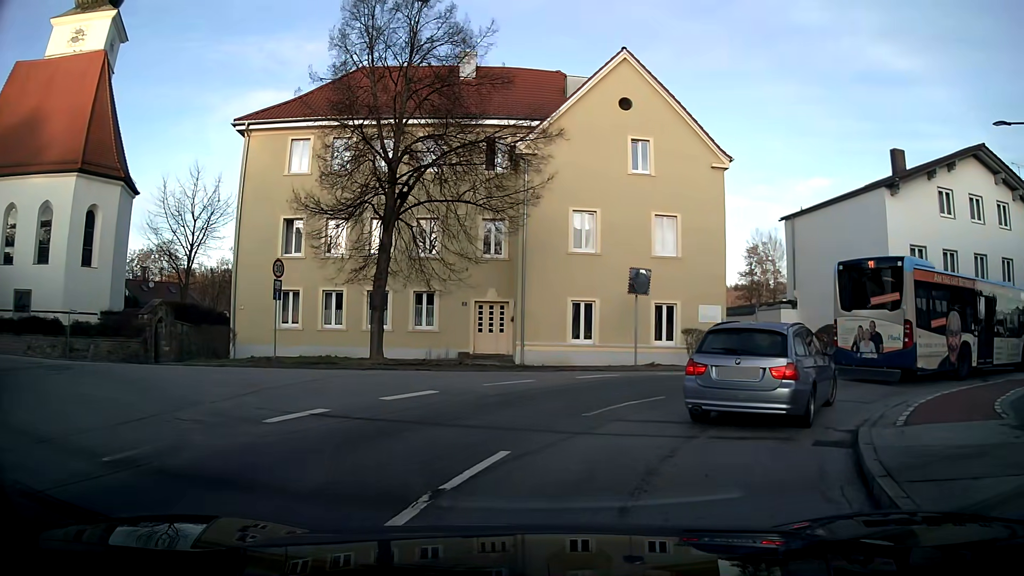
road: unclassified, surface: asphalt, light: Day
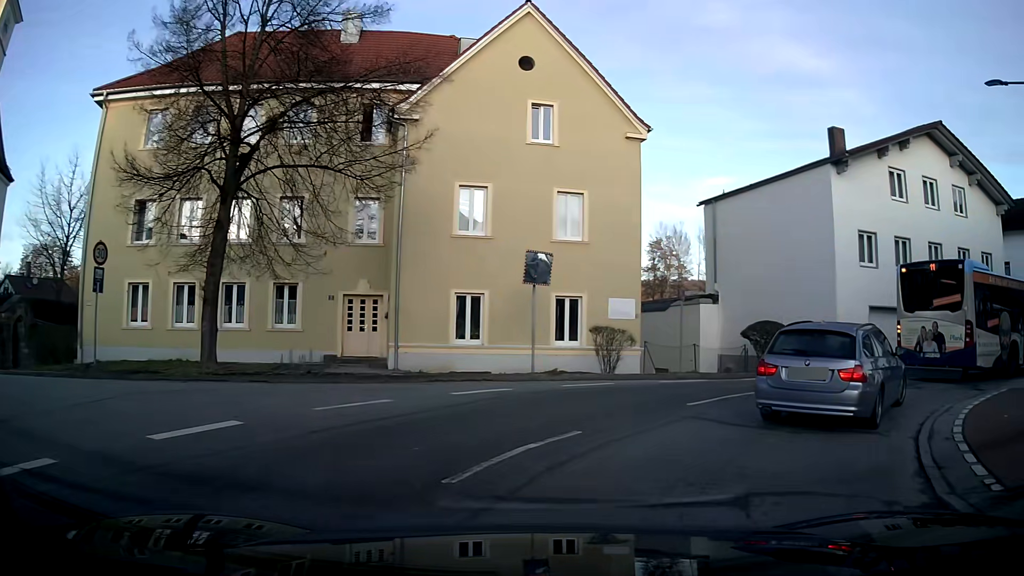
(+0.4, +4.5) m; +11°
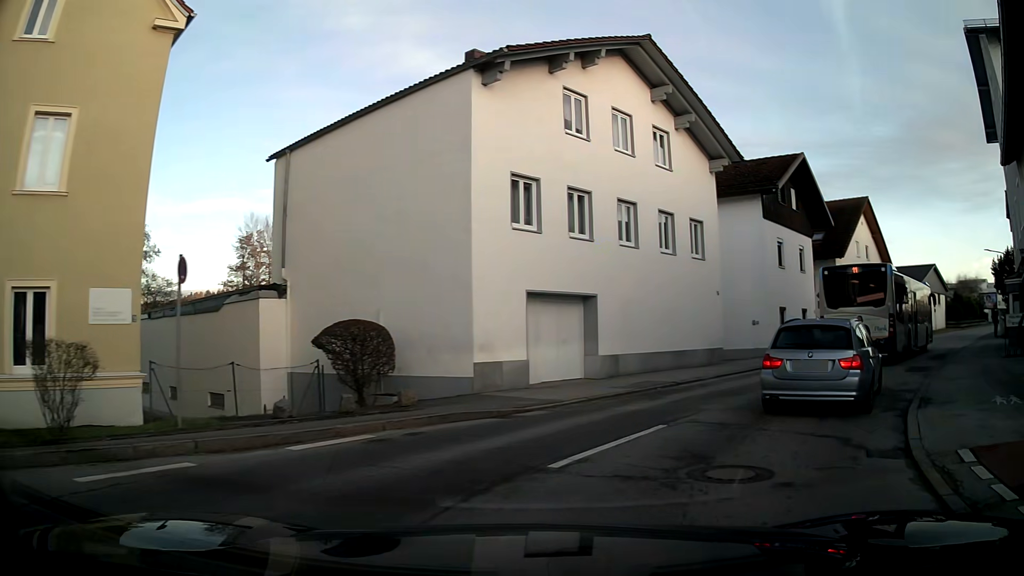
(+3.1, +9.7) m; +36°
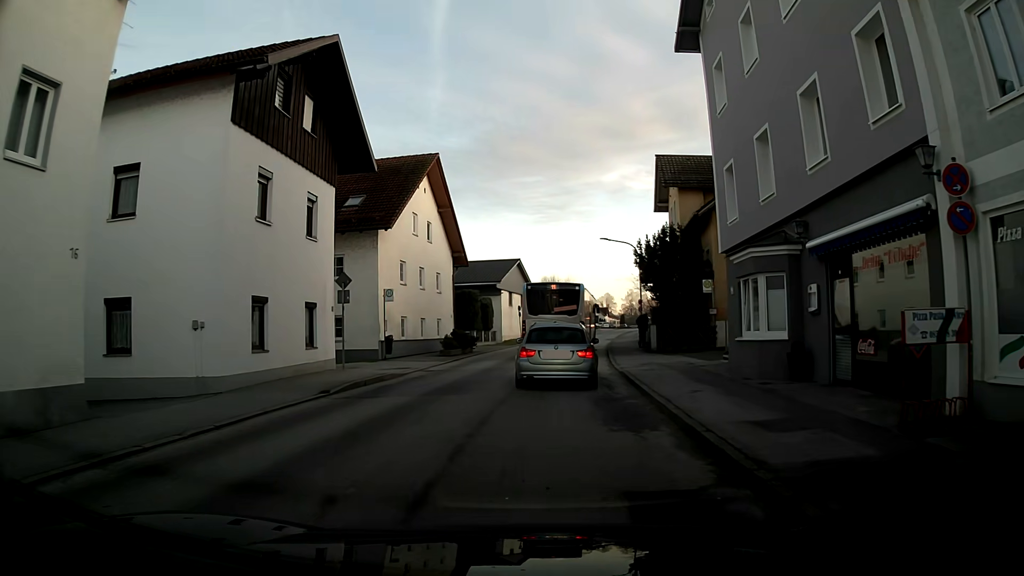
(+5.5, +14.6) m; +33°
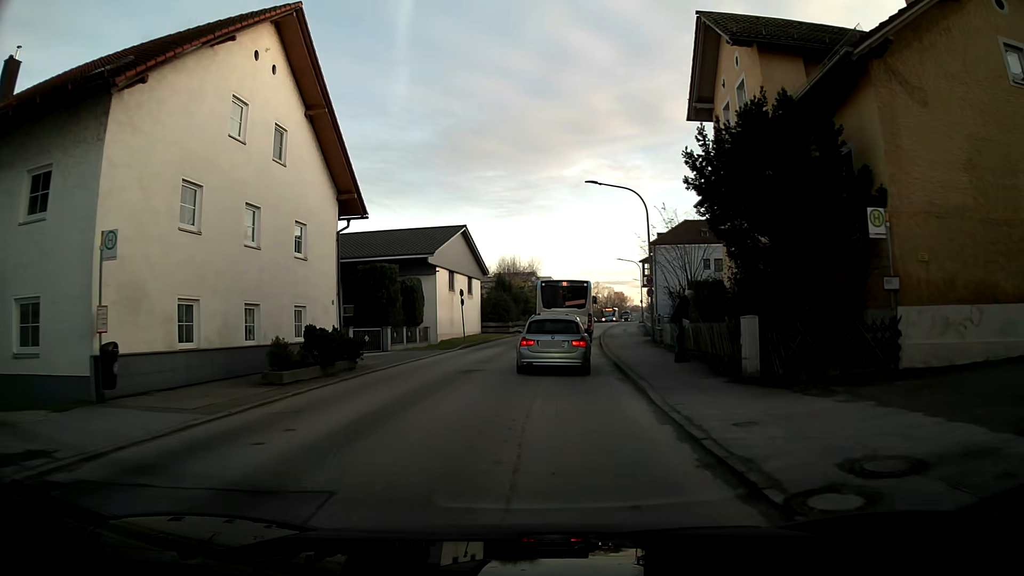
(+0.6, +18.0) m; +4°
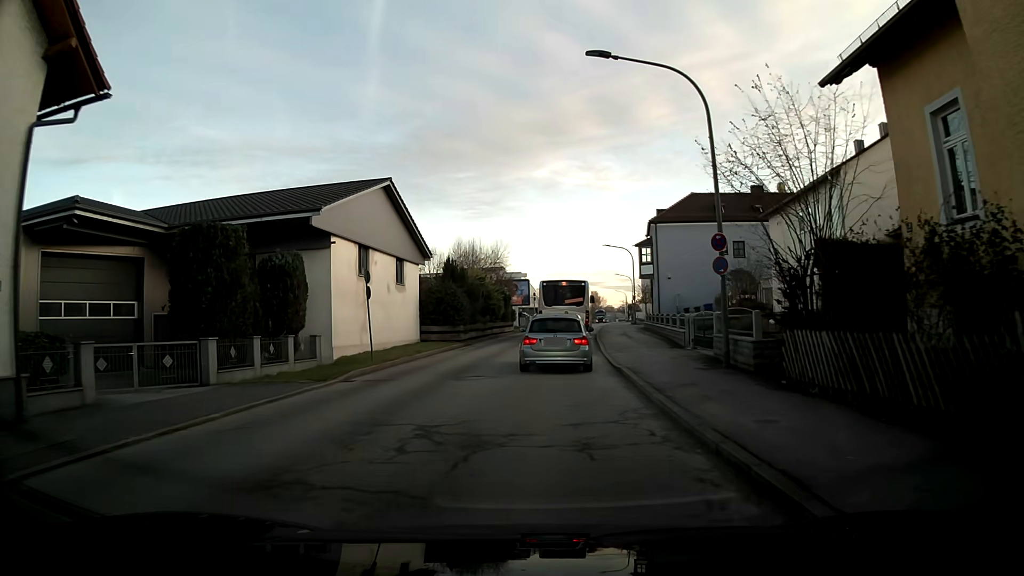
(+0.3, +15.5) m; +2°
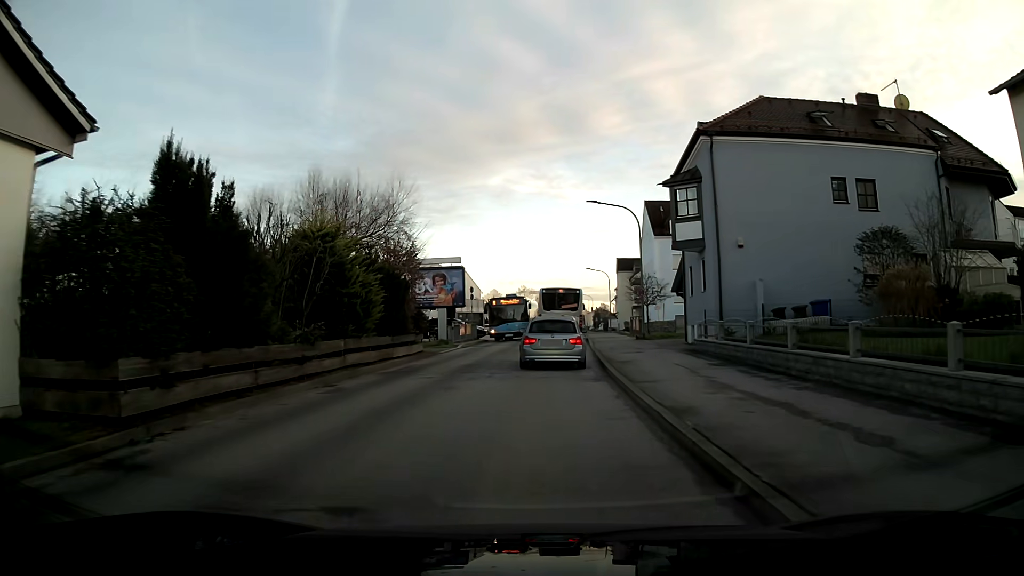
(+1.0, +26.6) m; +4°
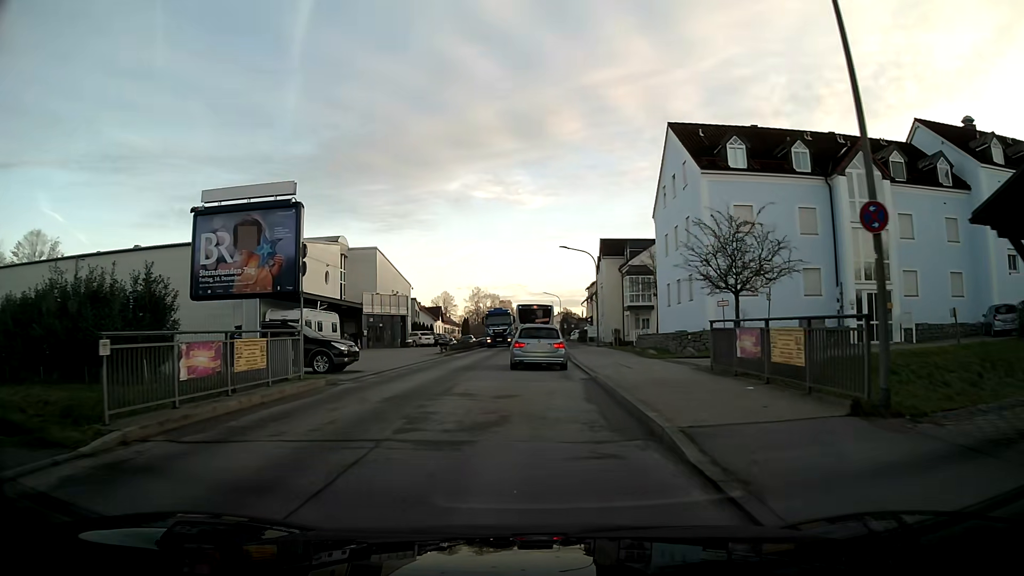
(+0.9, +27.8) m; +4°
(0, +10) (0, +20) (0, +30) (0, +40) (0, +50) (0, +60) (0, +70) (0, +80) (0, +90) (0, +100) m
